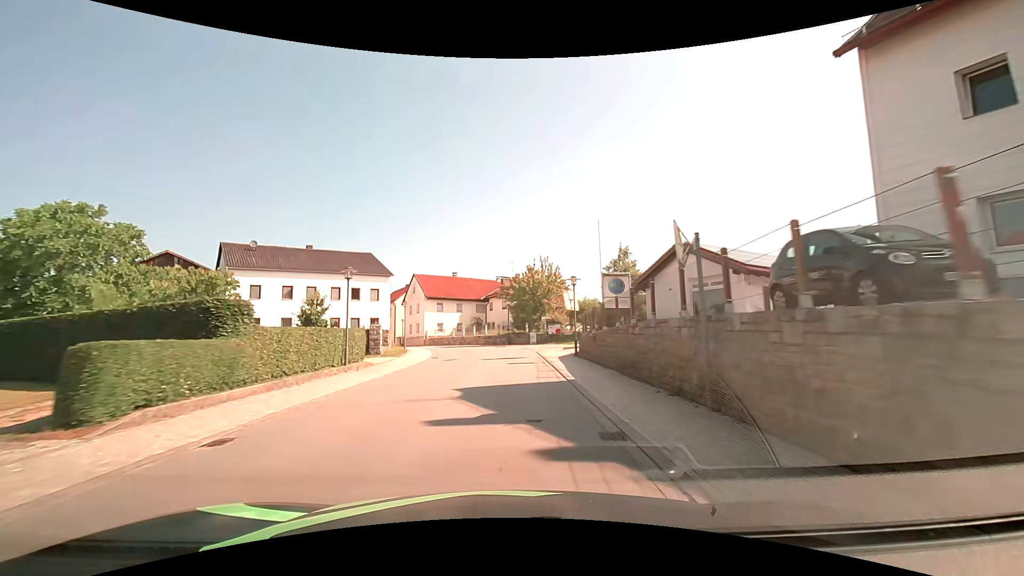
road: tertiary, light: Day
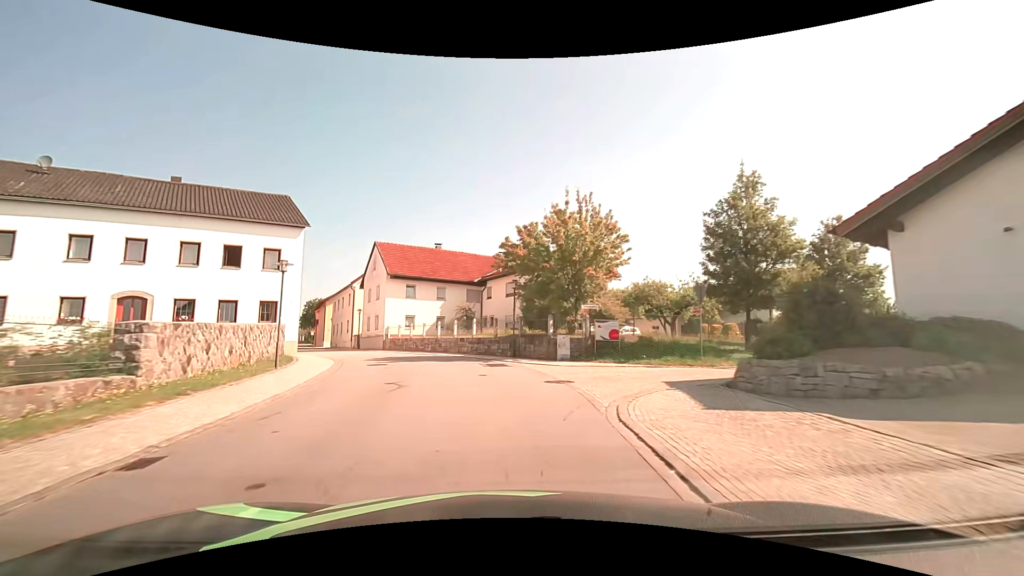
(+0.1, +22.4) m; 0°
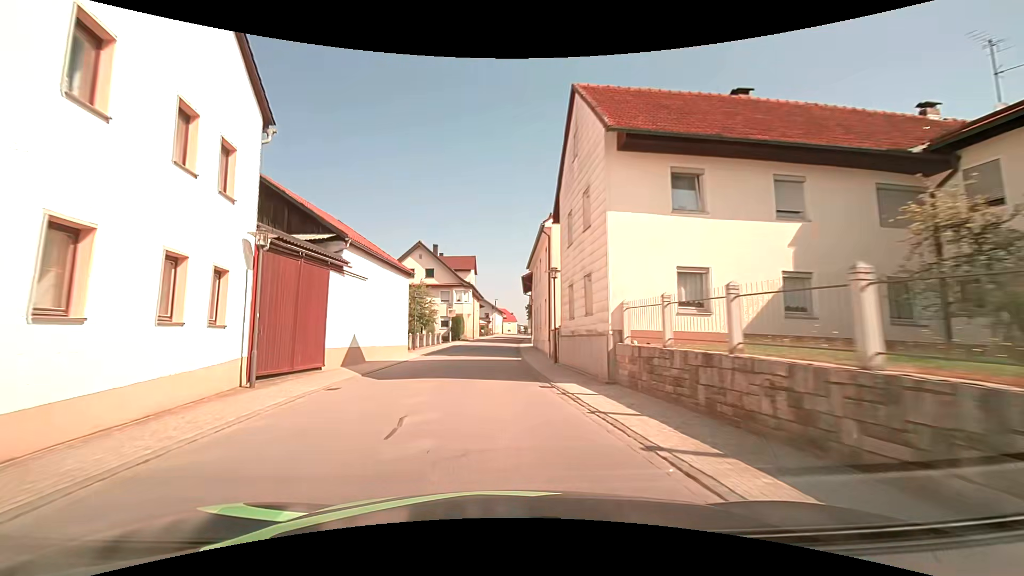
(-6.1, +29.1) m; -27°
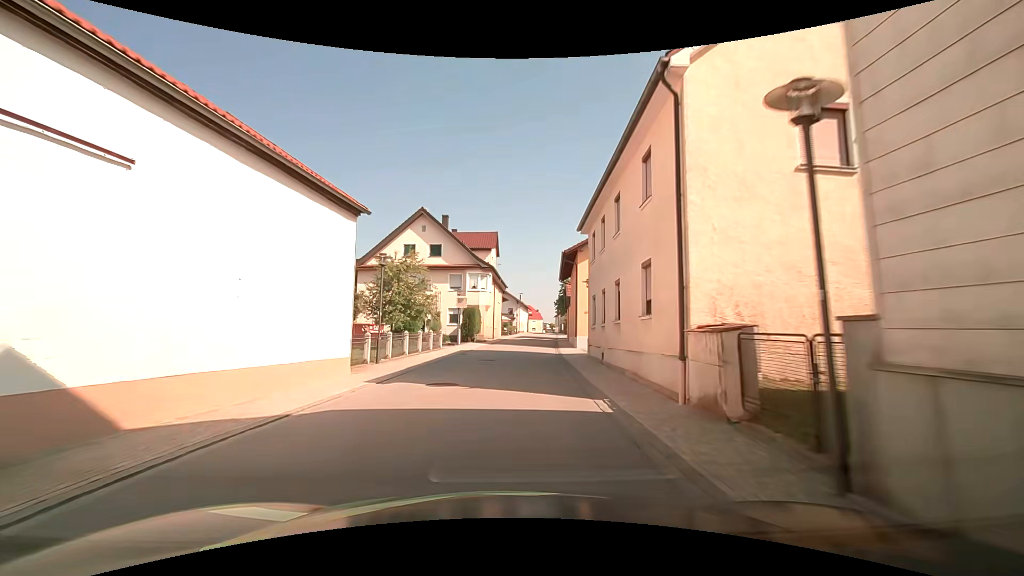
(-0.9, +15.2) m; -5°
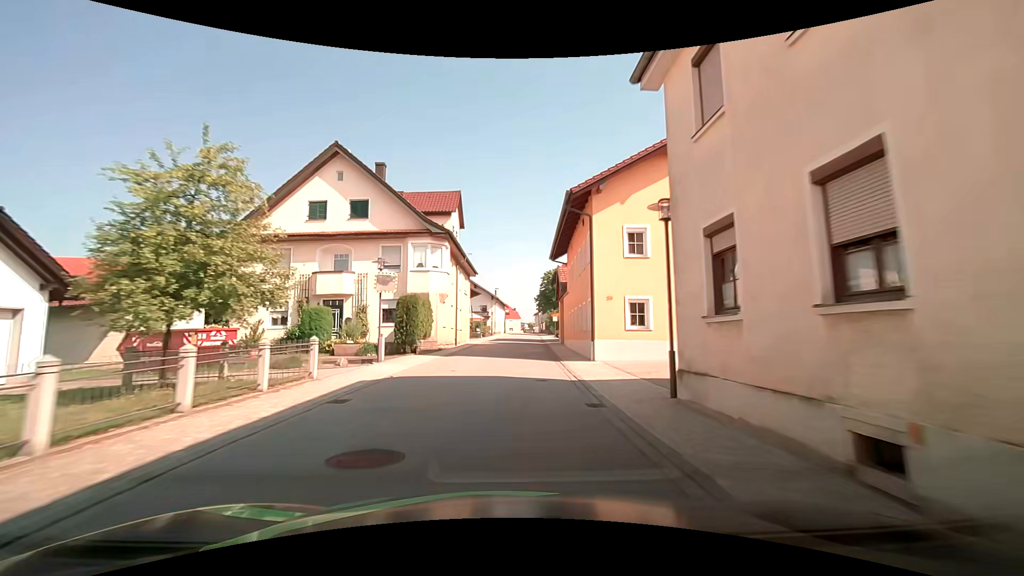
(+0.7, +15.4) m; +5°
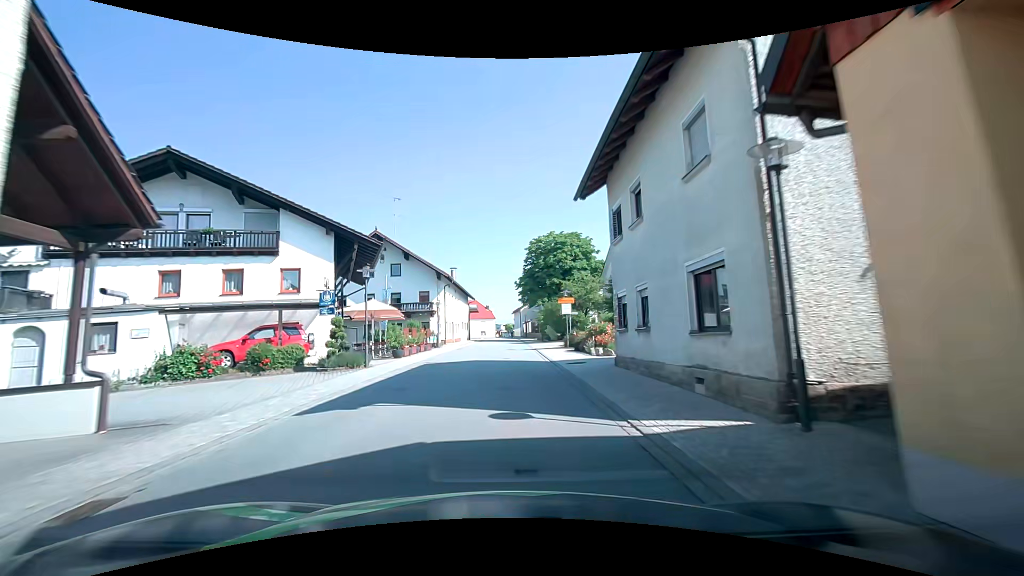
(+1.1, +38.6) m; +3°
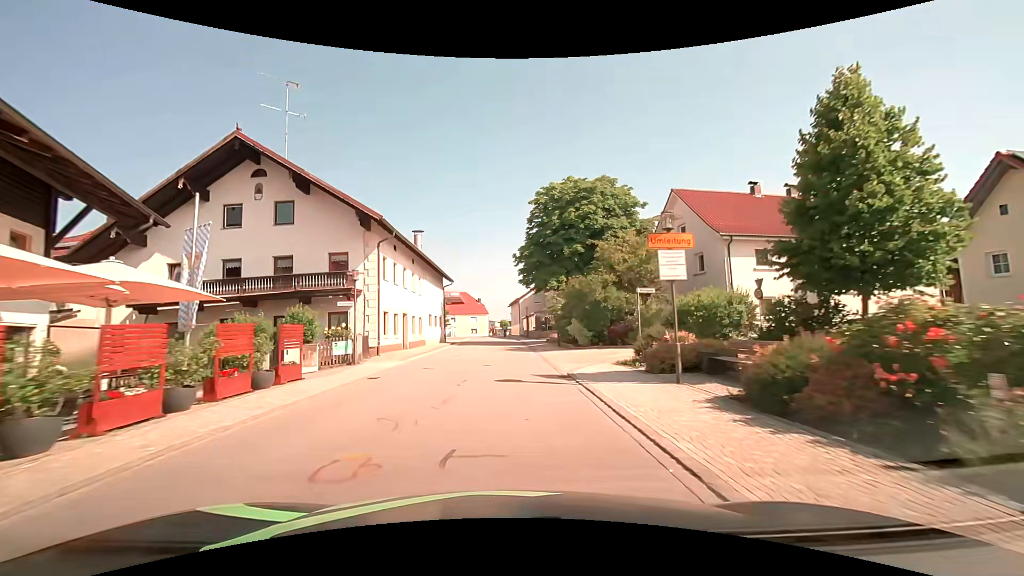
(+0.1, +21.6) m; +1°
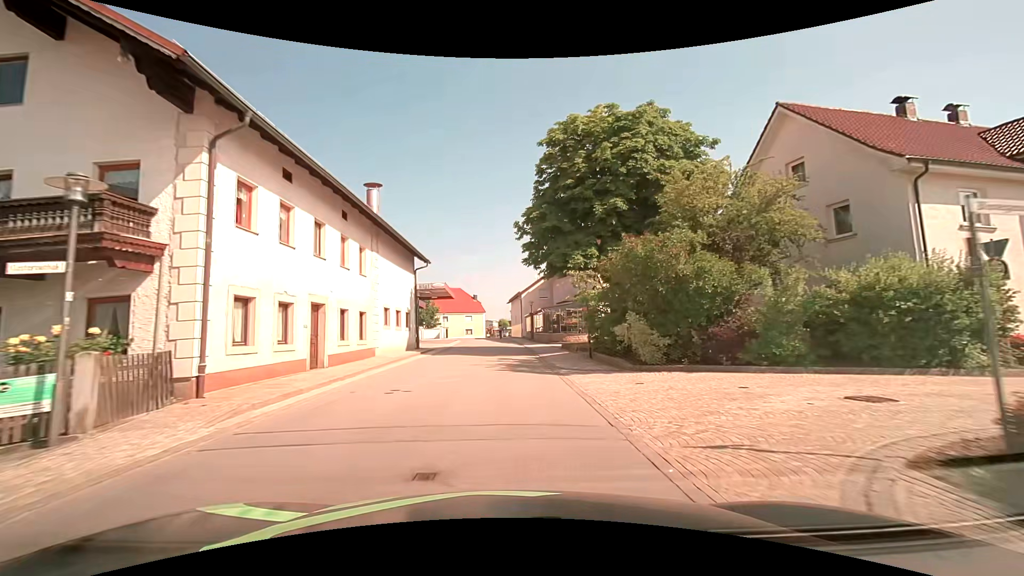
(-0.2, +13.0) m; -1°
(0, +10) (0, +20) (0, +30) (0, +40) (-1, +50) (-1, +60) (-2, +70) (-3, +80) (-2, +90) (+4, +98) m
